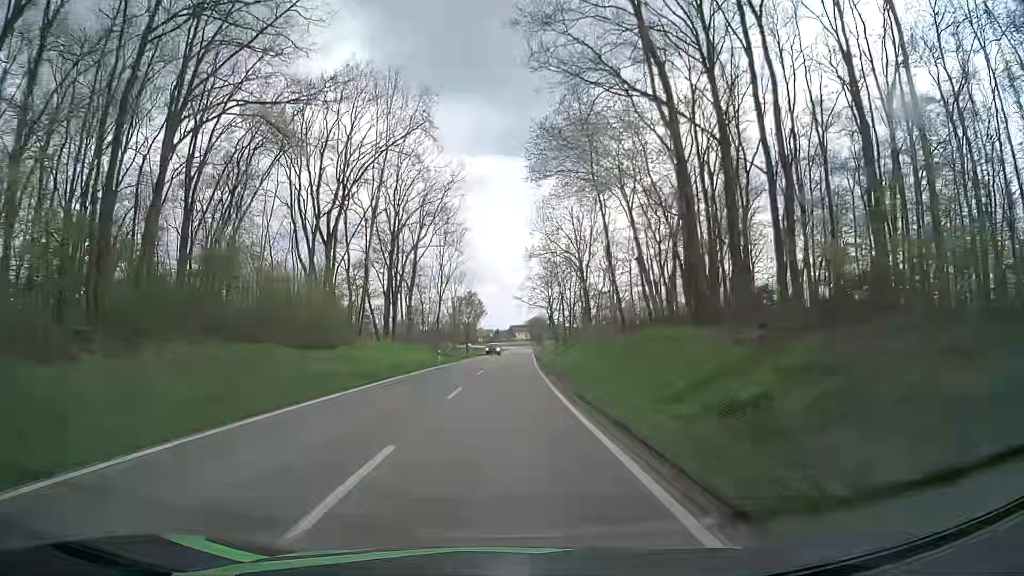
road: tertiary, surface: asphalt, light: Day
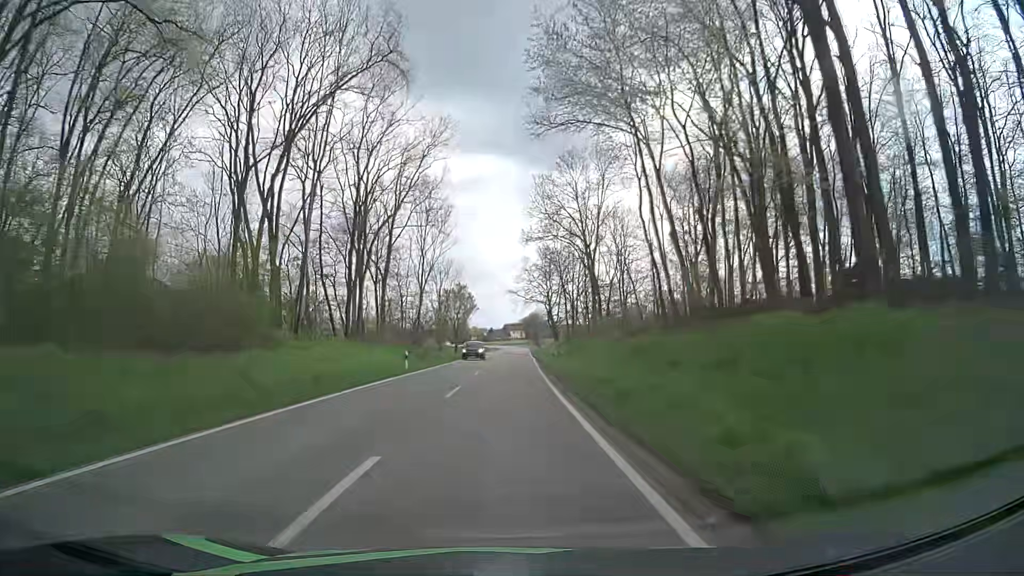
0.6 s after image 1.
(0.0, +12.7) m; 0°
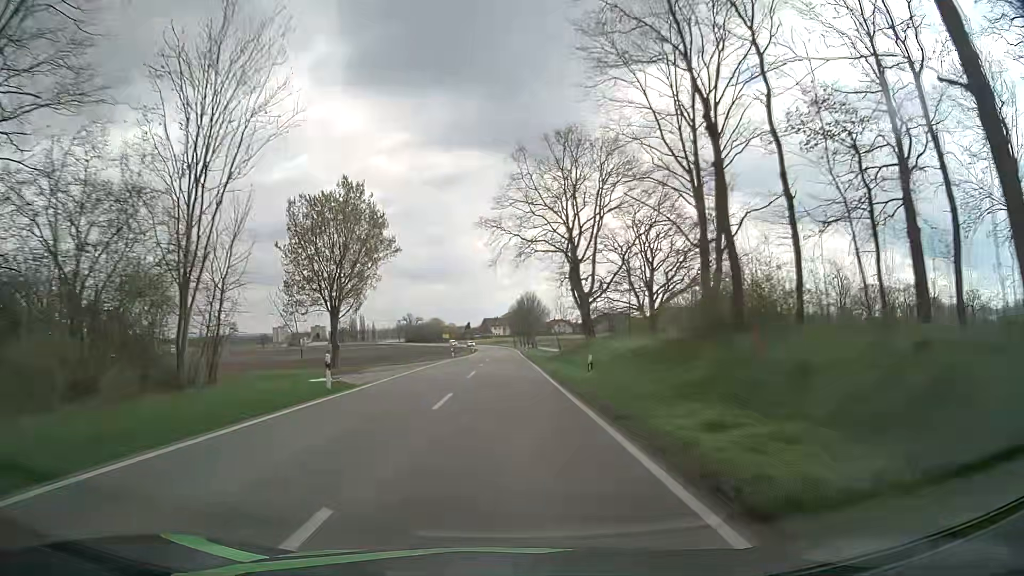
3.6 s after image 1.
(+0.7, +63.5) m; +1°
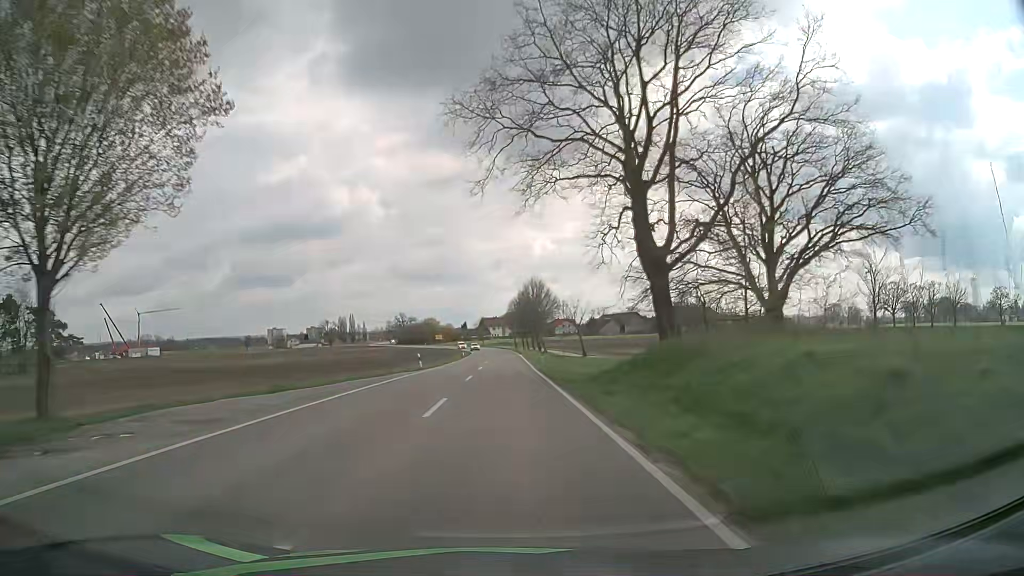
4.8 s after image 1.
(+0.1, +24.8) m; 0°
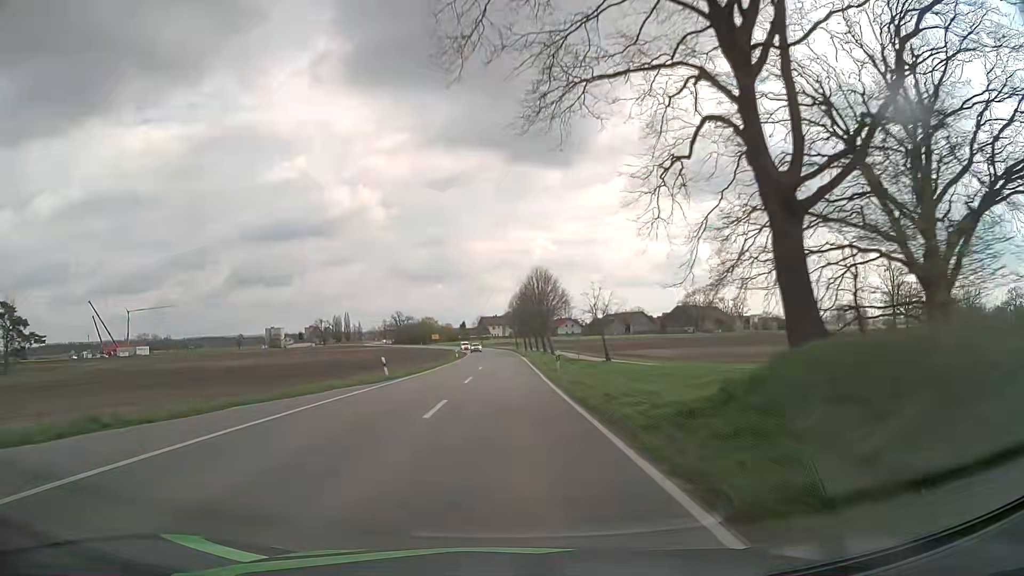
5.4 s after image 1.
(0.0, +12.2) m; 0°
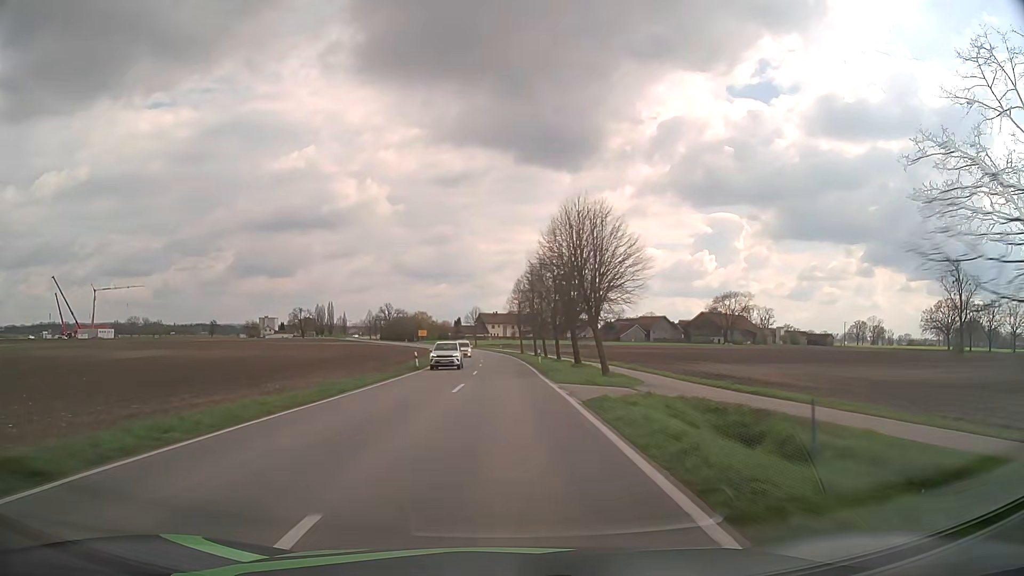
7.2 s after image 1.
(-0.1, +36.2) m; 0°
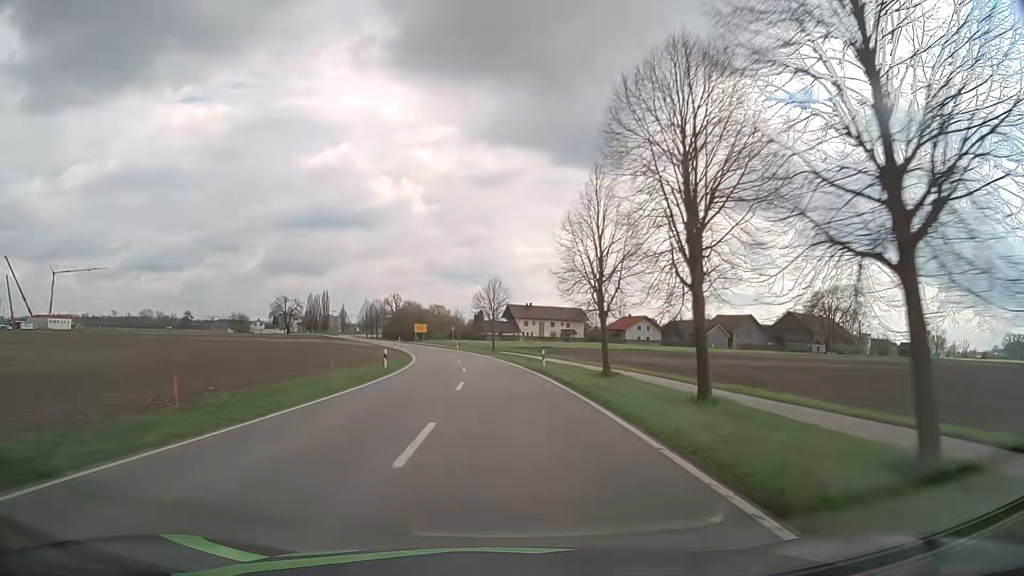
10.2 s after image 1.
(-0.6, +60.2) m; -2°
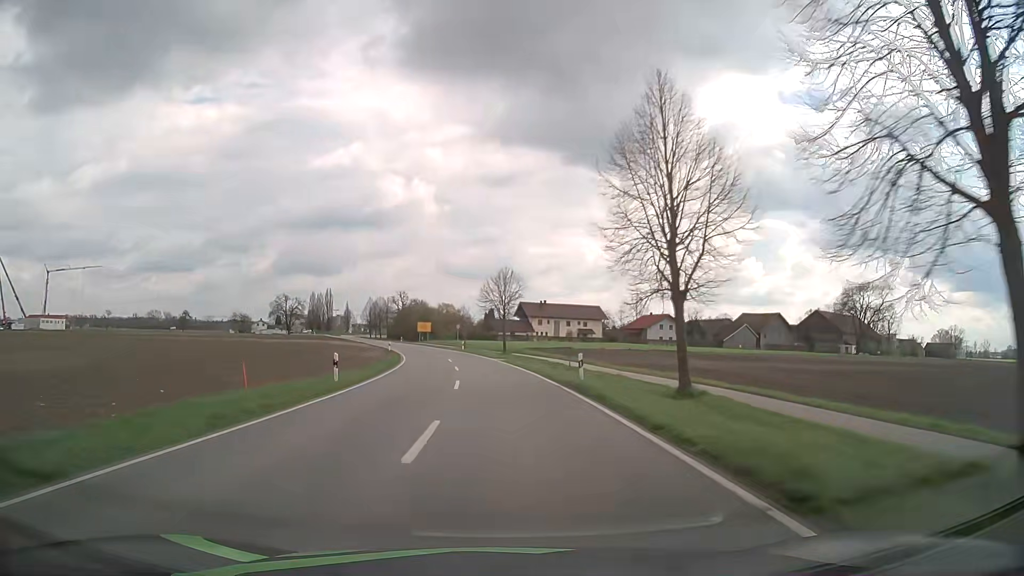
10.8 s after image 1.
(-0.1, +12.0) m; -1°
(0, +10) (0, +20) (-1, +30) (-2, +40) (-3, +50) (-5, +60) (-6, +70) (-9, +79) (-11, +89) (-14, +99) m
